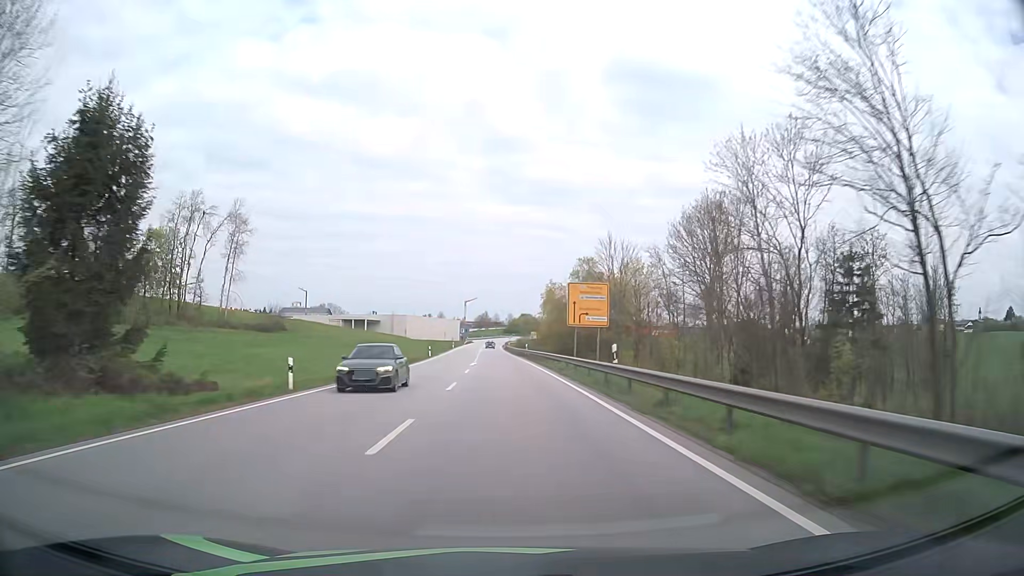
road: primary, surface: asphalt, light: Day
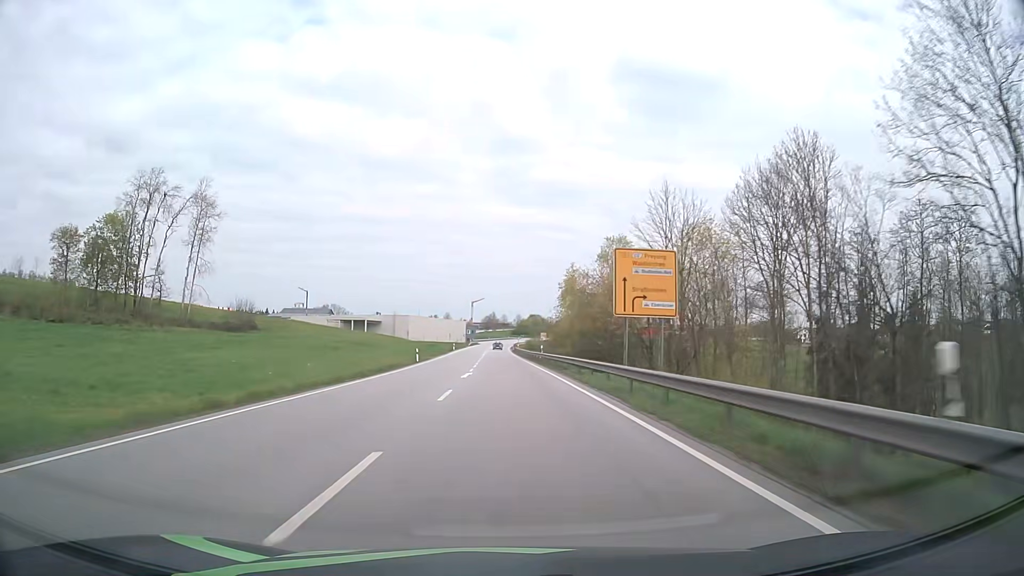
(-0.1, +15.8) m; -1°
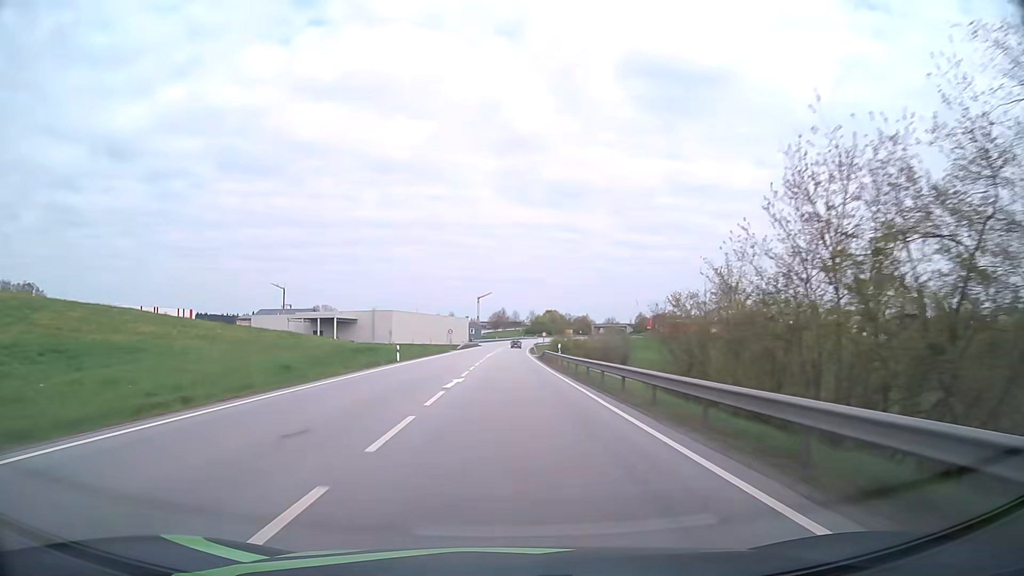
(-0.9, +63.1) m; -1°
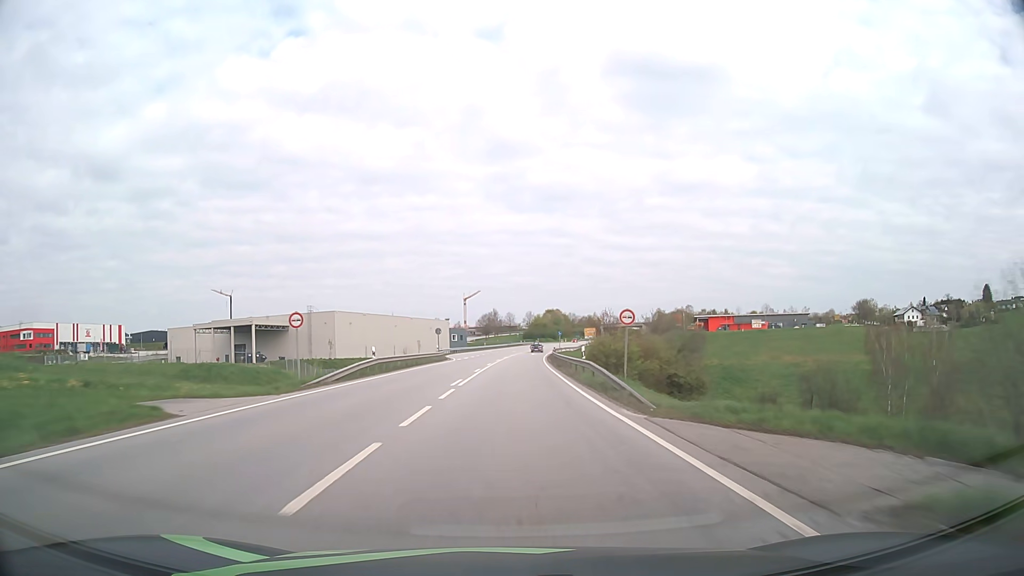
(-0.1, +63.1) m; 0°
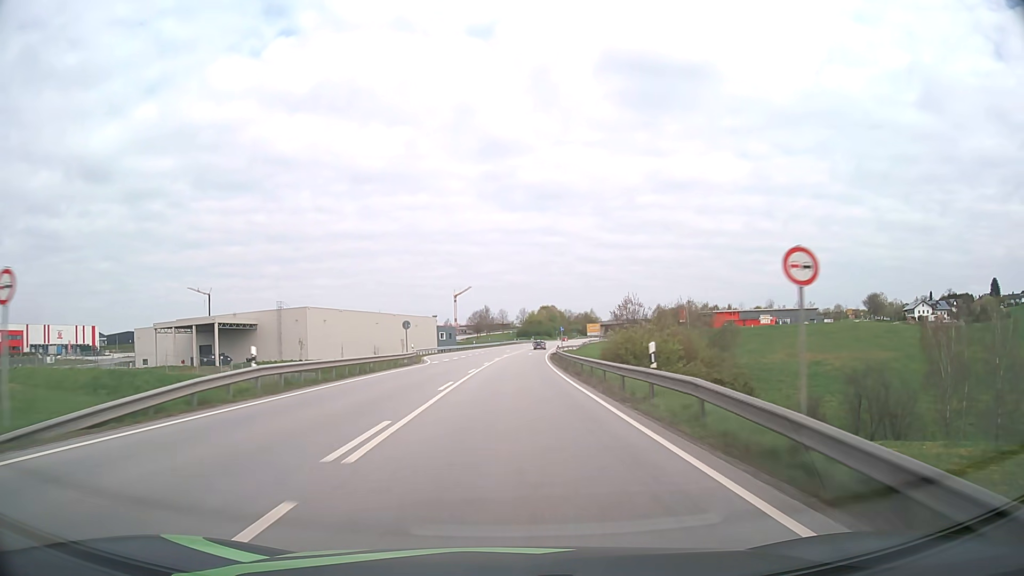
(+0.1, +15.8) m; +1°
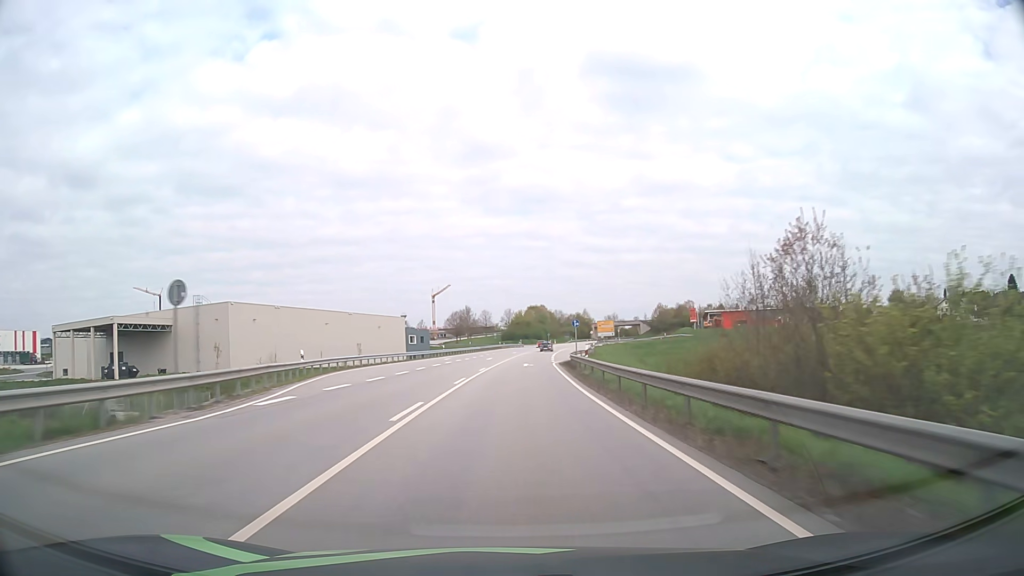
(+0.3, +31.5) m; +1°
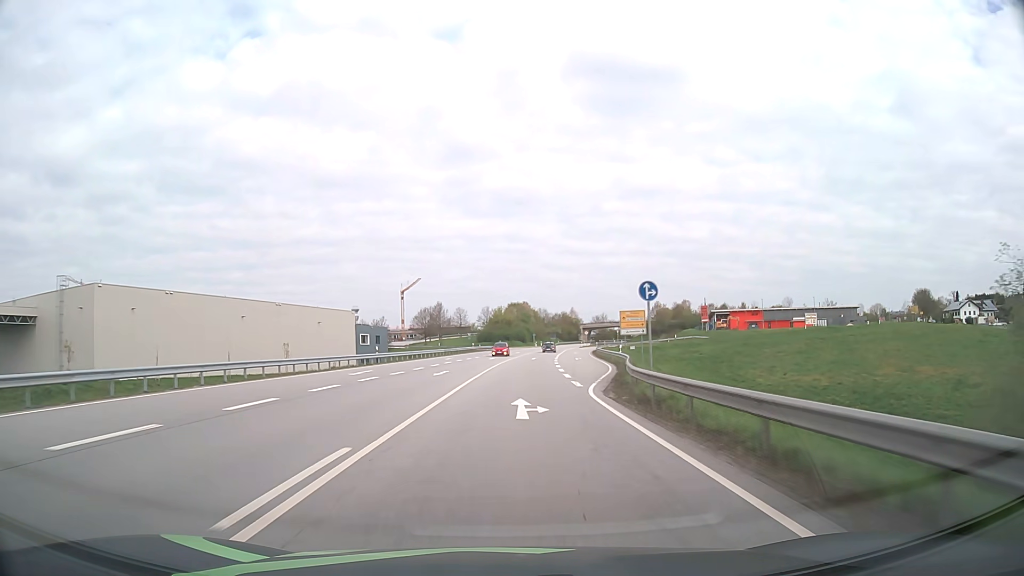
(+0.5, +31.5) m; +2°
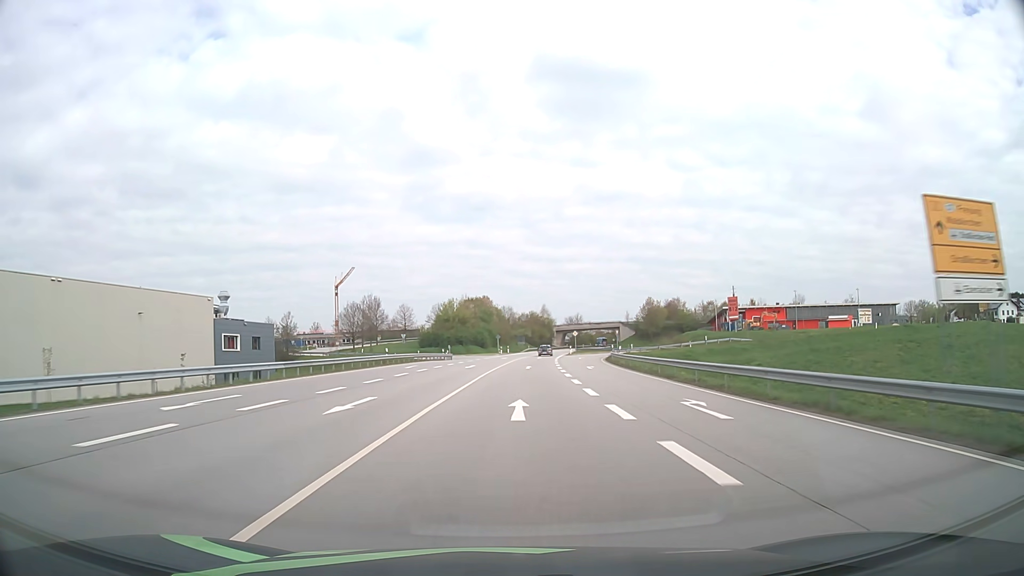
(+1.3, +47.3) m; +3°
(0, +10) (0, +20) (0, +30) (+1, +40) (+1, +50) (+2, +60) (+3, +70) (+4, +80) (+5, +90) (+6, +100) m
